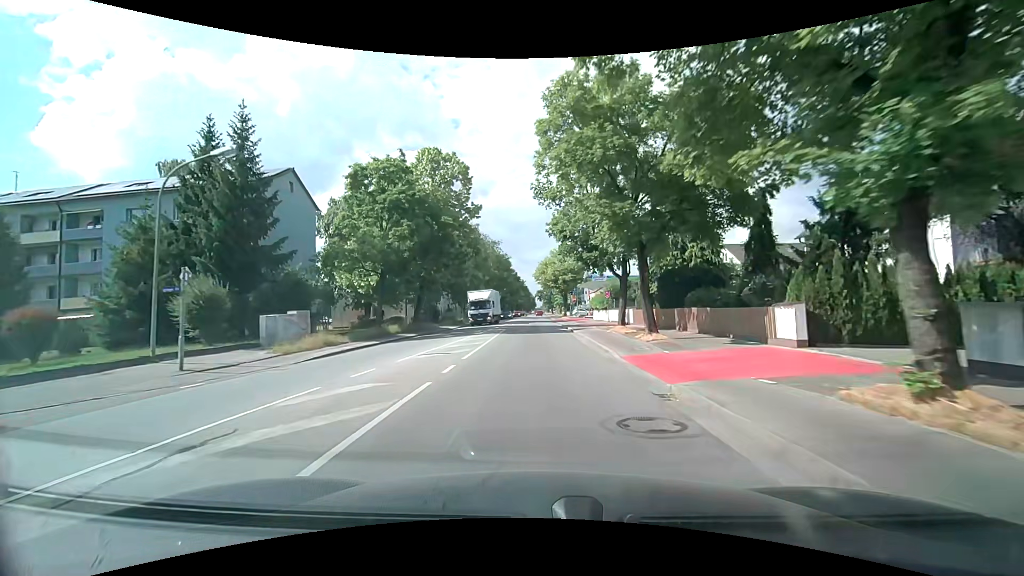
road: secondary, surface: asphalt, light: Day
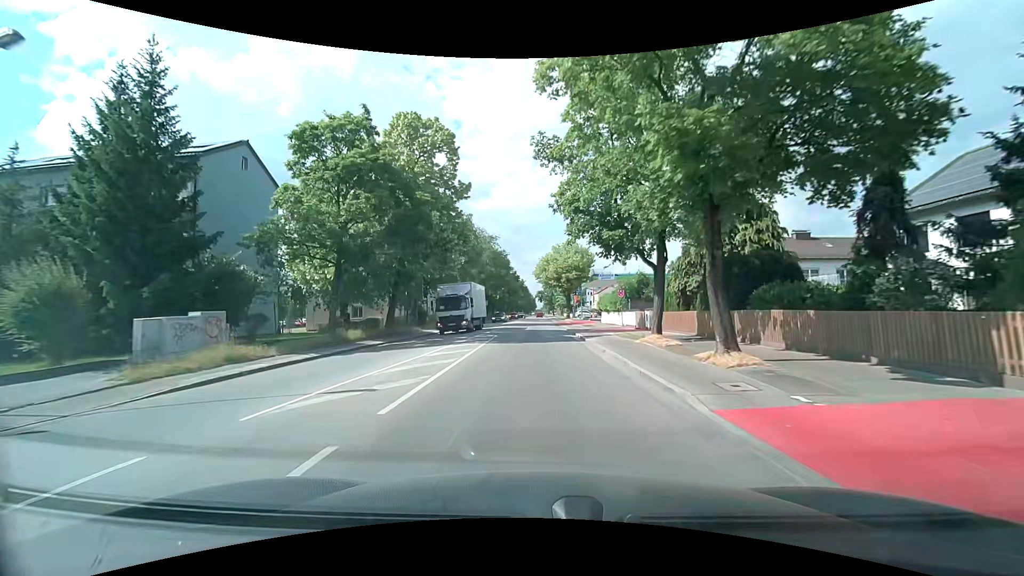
(-0.1, +7.4) m; 0°
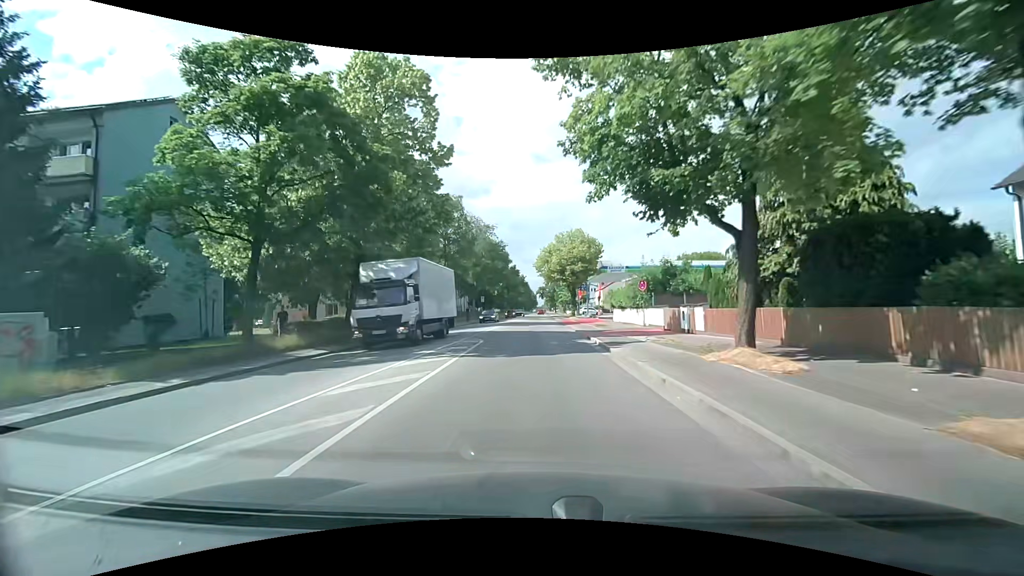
(0.0, +7.5) m; 0°
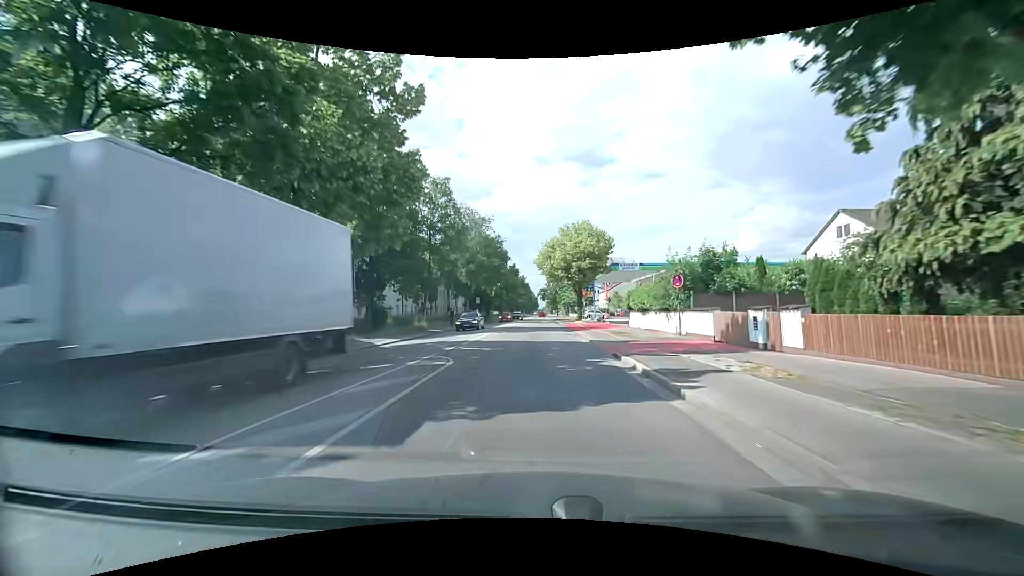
(-0.1, +7.6) m; -1°
